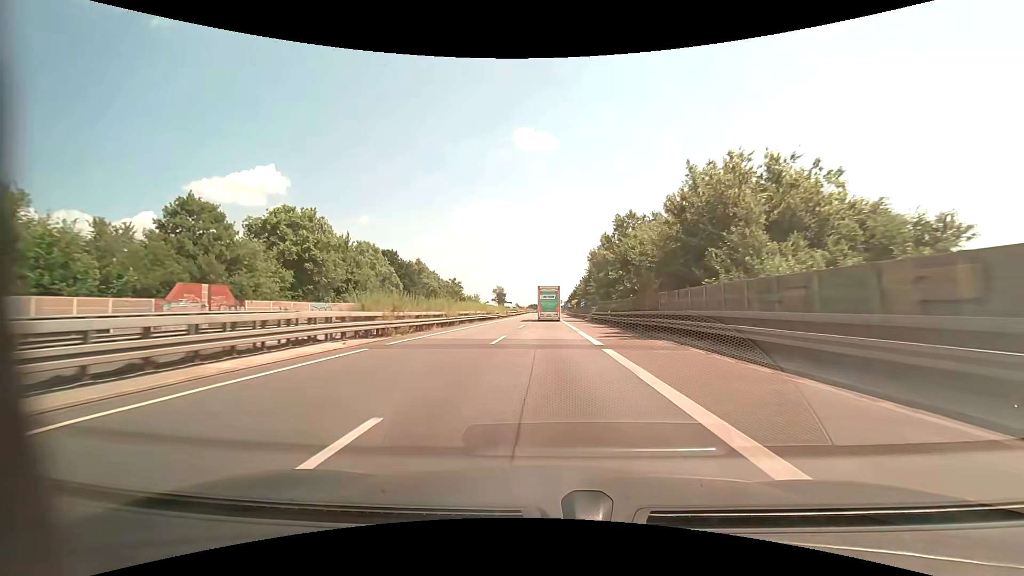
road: motorway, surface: asphalt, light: Day
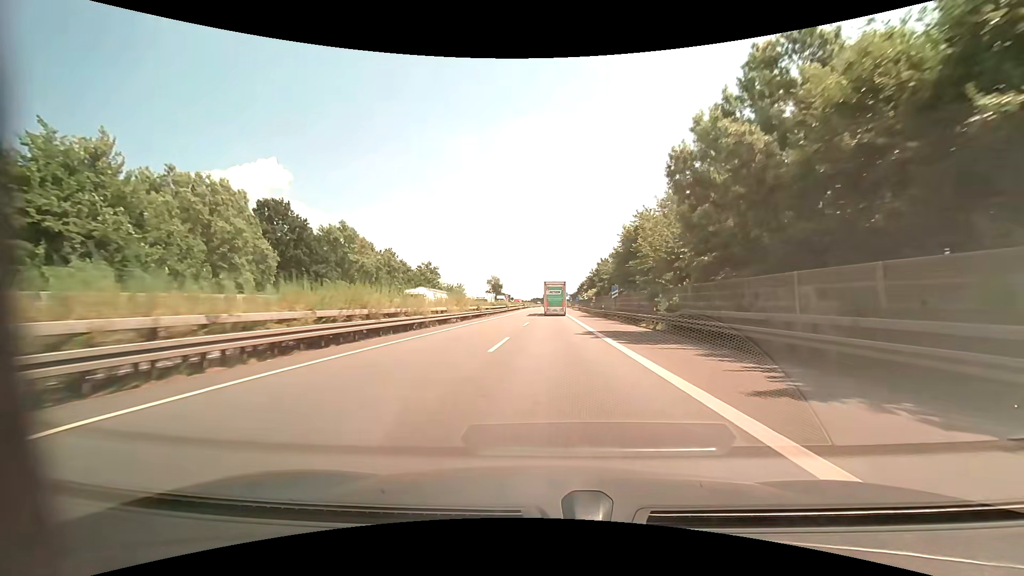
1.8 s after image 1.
(-0.1, +40.4) m; 0°
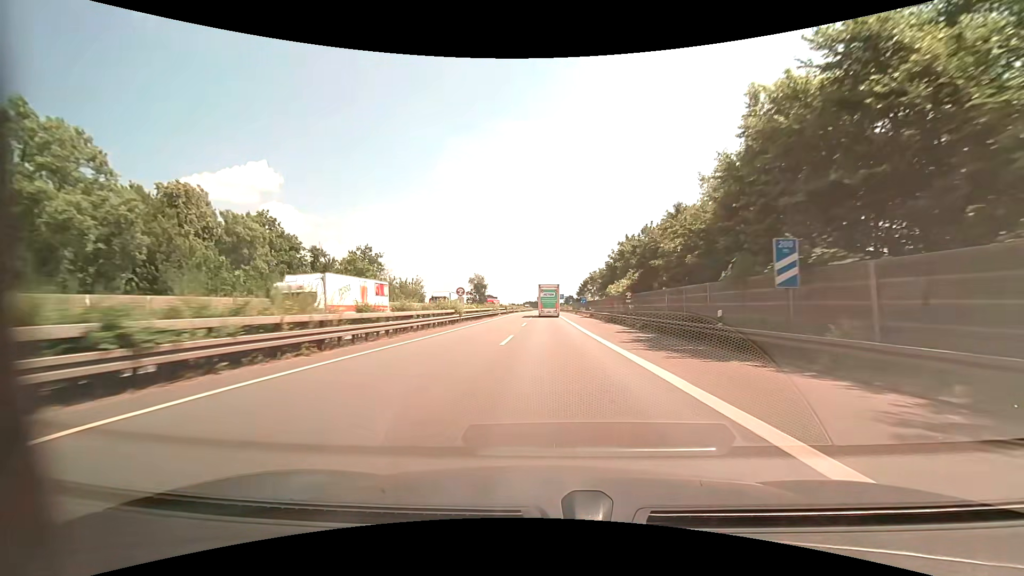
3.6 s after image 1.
(+0.1, +40.2) m; +1°
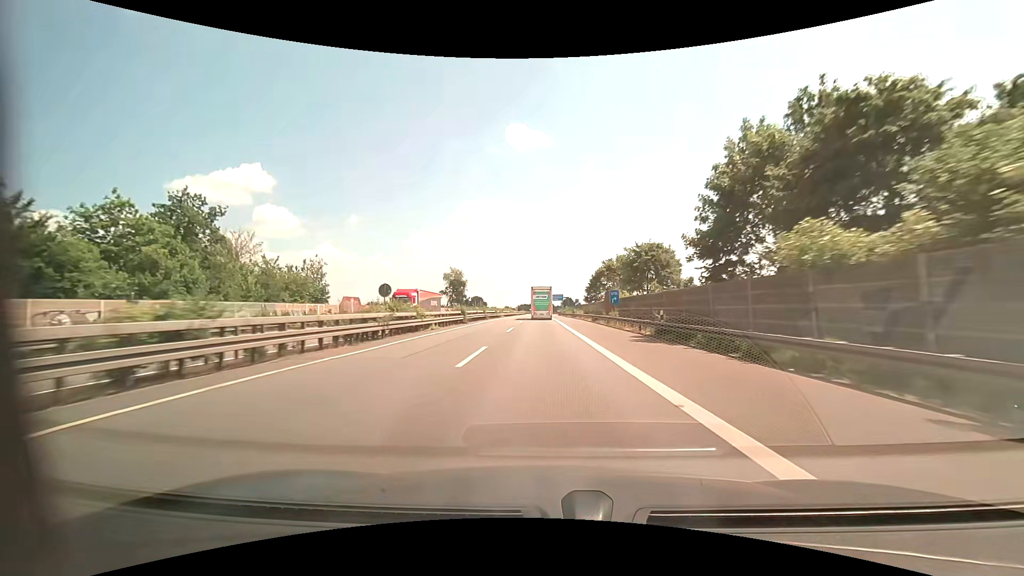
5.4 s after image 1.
(+0.2, +42.7) m; 0°
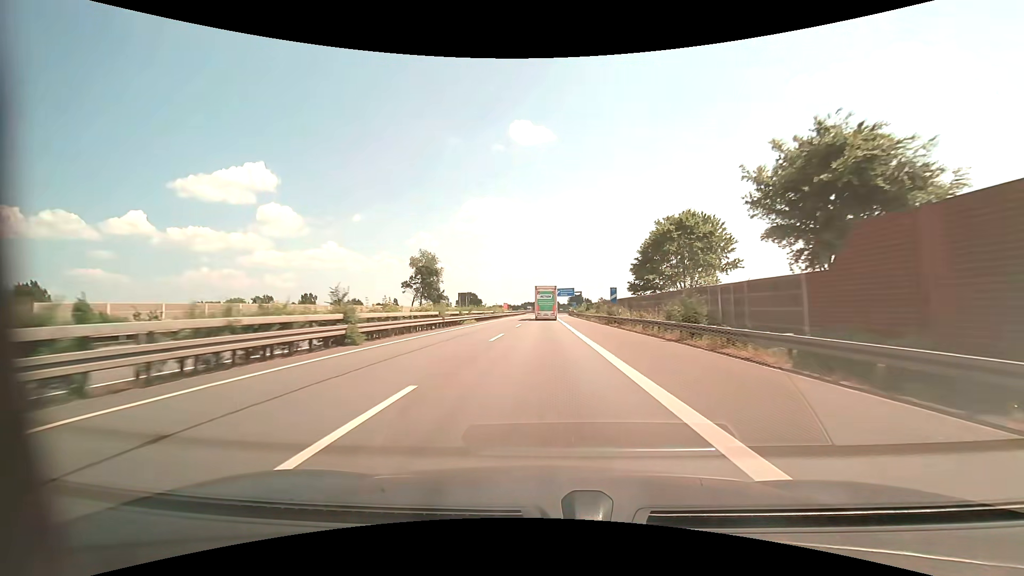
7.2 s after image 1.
(-0.2, +45.2) m; 0°
(0, +10) (0, +20) (0, +30) (0, +40) (0, +50) (0, +60) (0, +70) (0, +80) (0, +90) (0, +100) m
